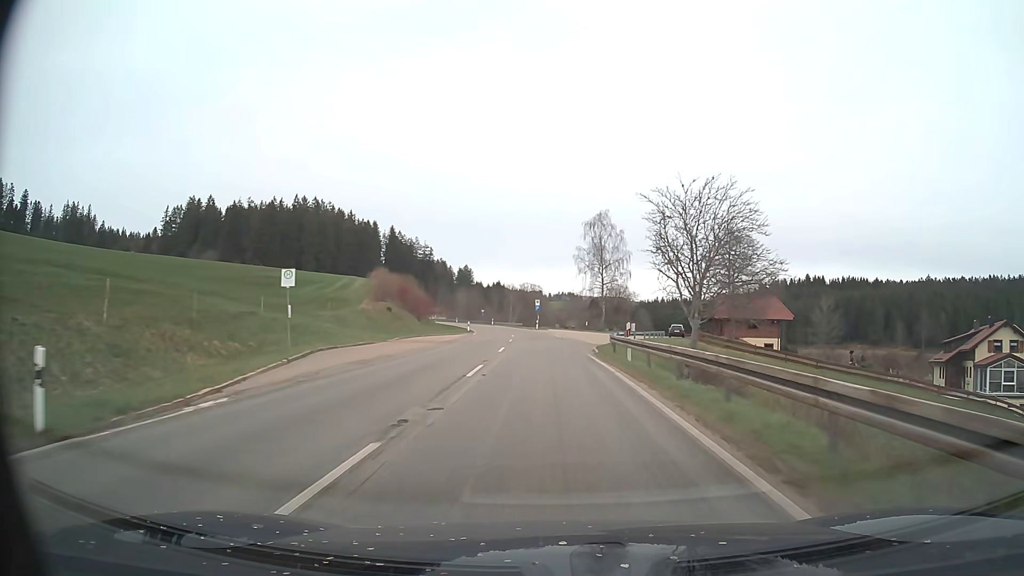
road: secondary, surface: asphalt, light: Day
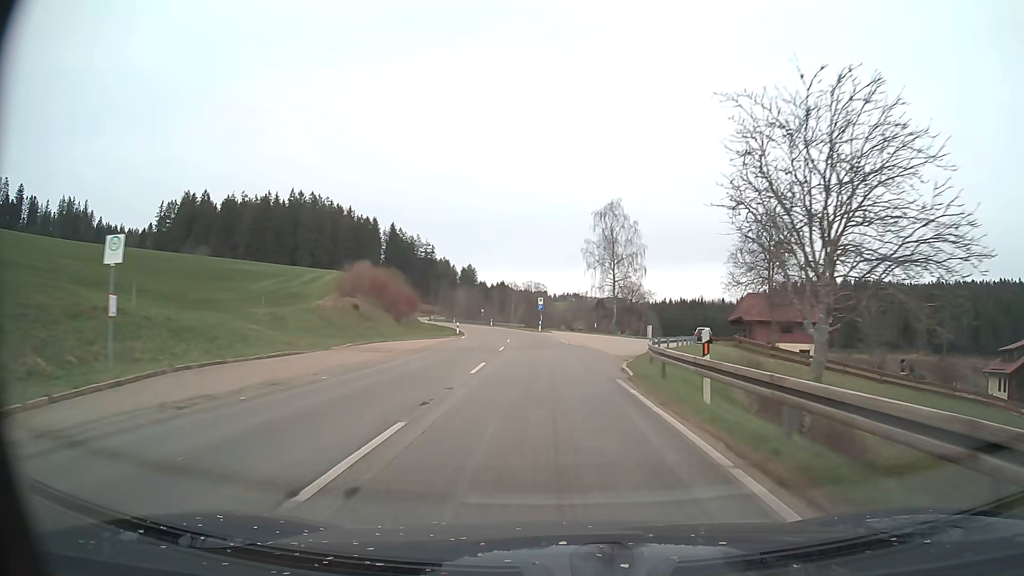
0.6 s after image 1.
(0.0, +10.8) m; 0°
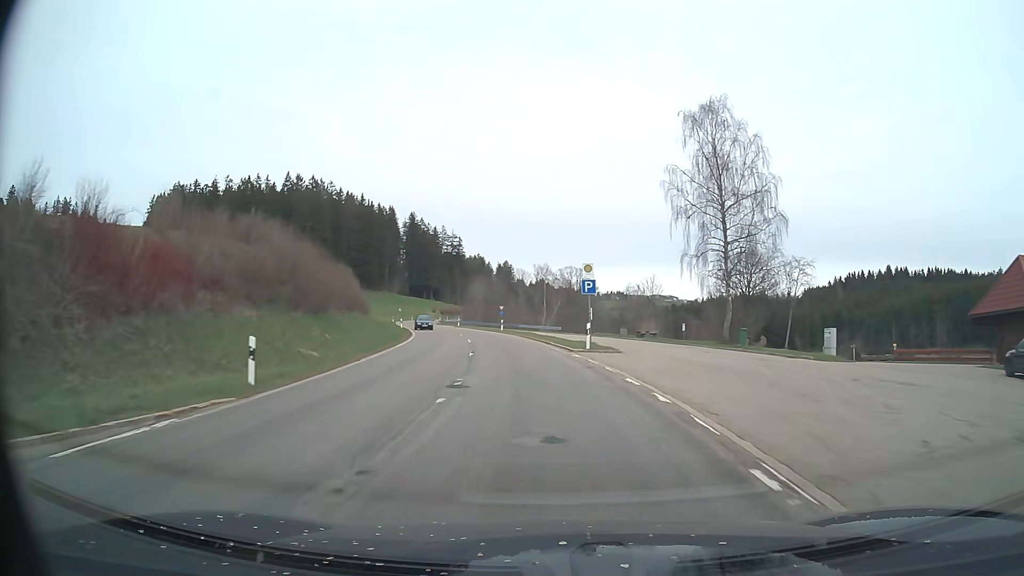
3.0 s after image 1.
(-0.9, +43.2) m; -4°
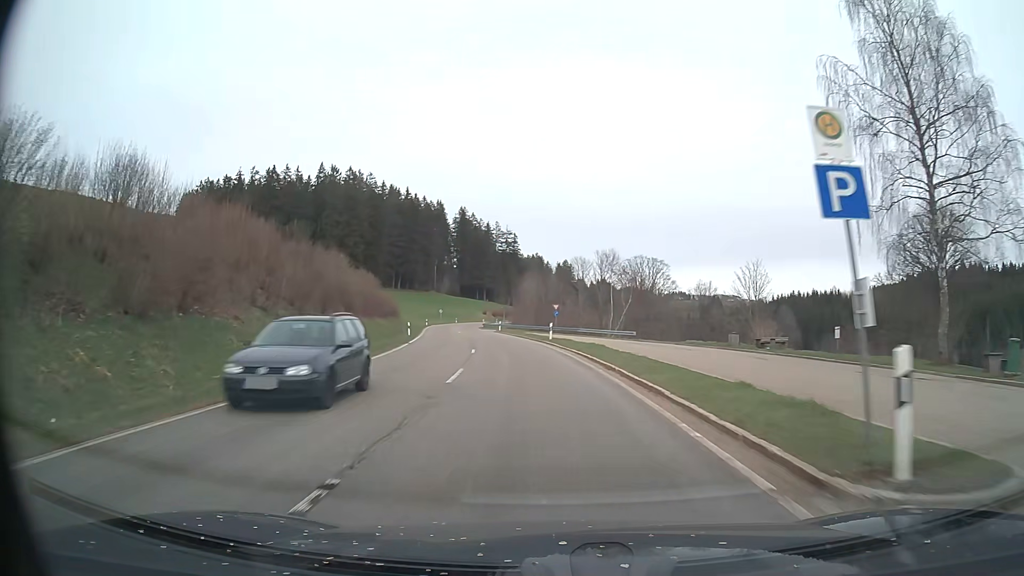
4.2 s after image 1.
(-0.8, +21.5) m; -5°
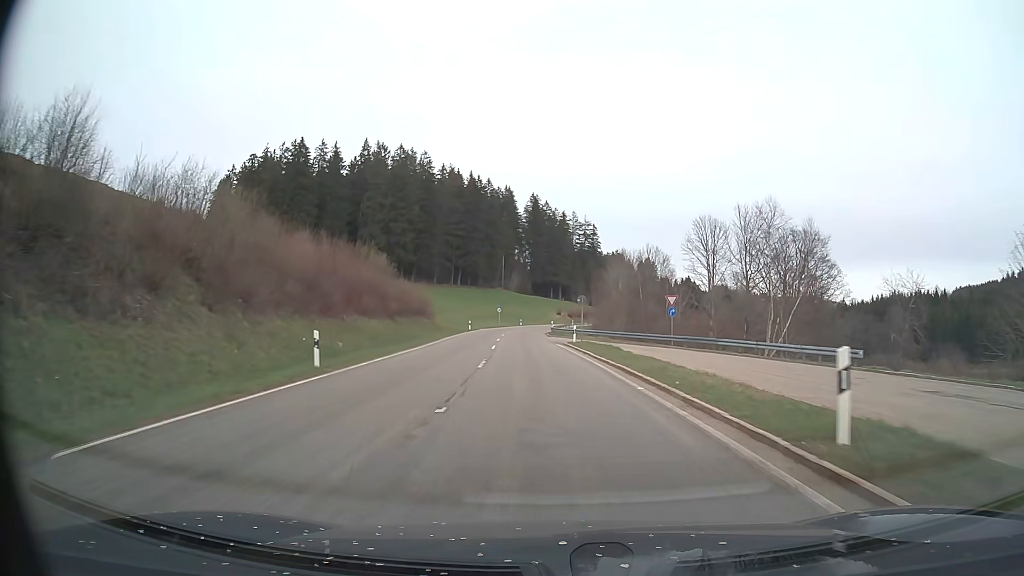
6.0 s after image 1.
(-2.4, +32.1) m; -7°
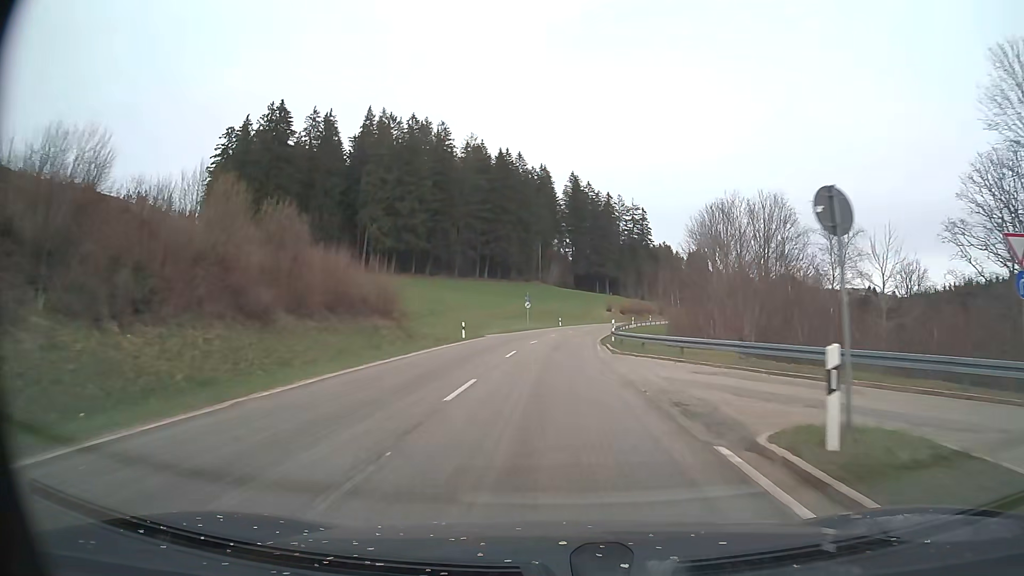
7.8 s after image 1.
(-1.0, +32.3) m; -4°
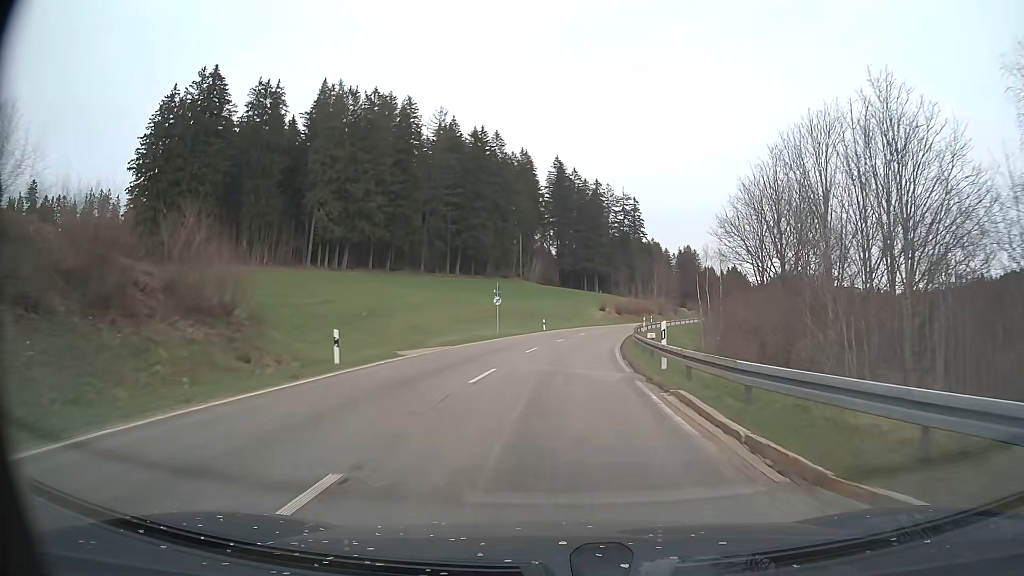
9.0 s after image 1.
(+0.1, +21.6) m; +1°
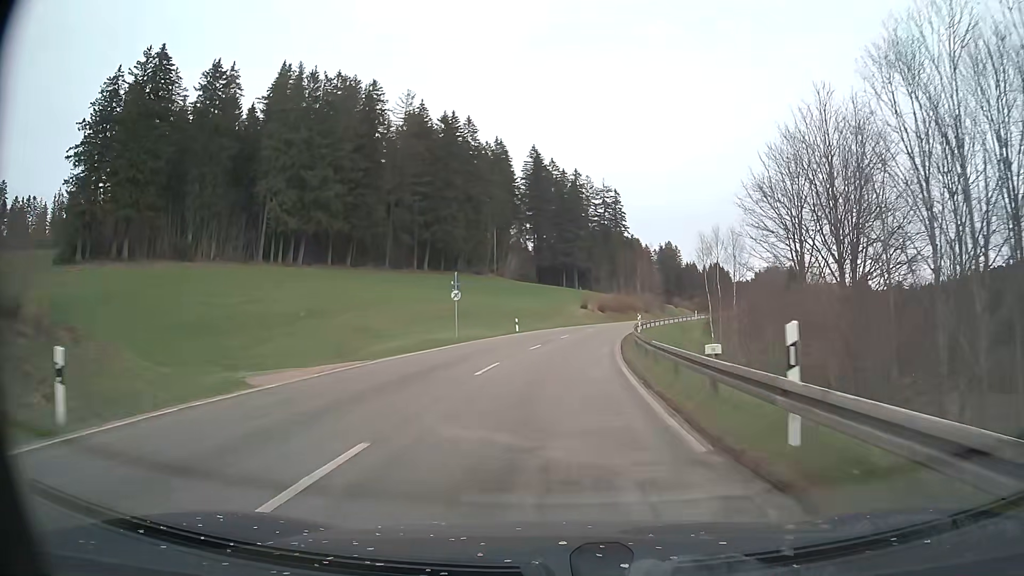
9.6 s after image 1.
(+0.2, +10.8) m; +2°
(0, +10) (+1, +20) (+1, +30) (+2, +40) (+4, +50) (+6, +60) (+8, +69) (+11, +79) (+14, +88) (+18, +98) m
